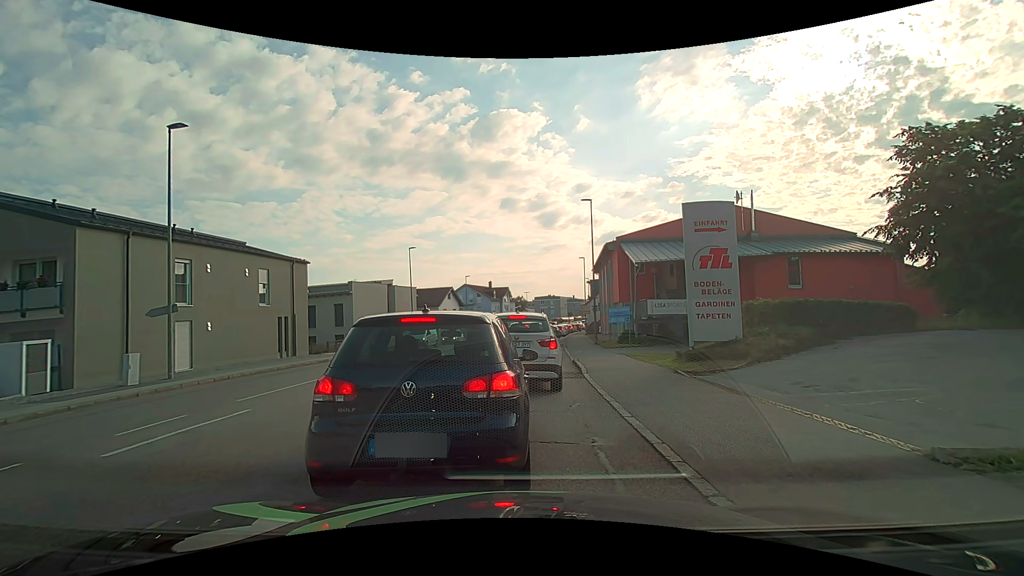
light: Day
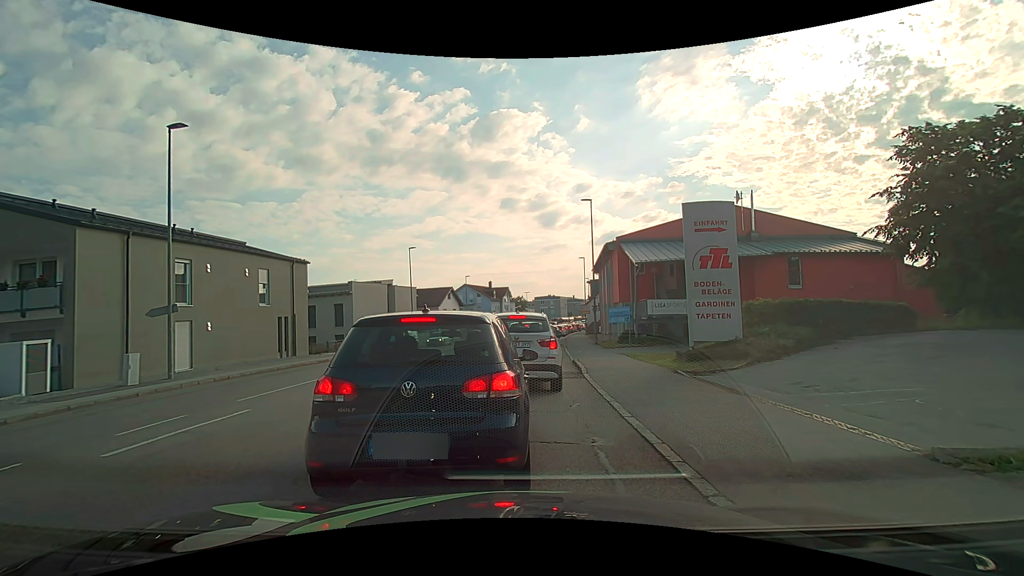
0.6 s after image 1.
(0.0, 0.0) m; 0°
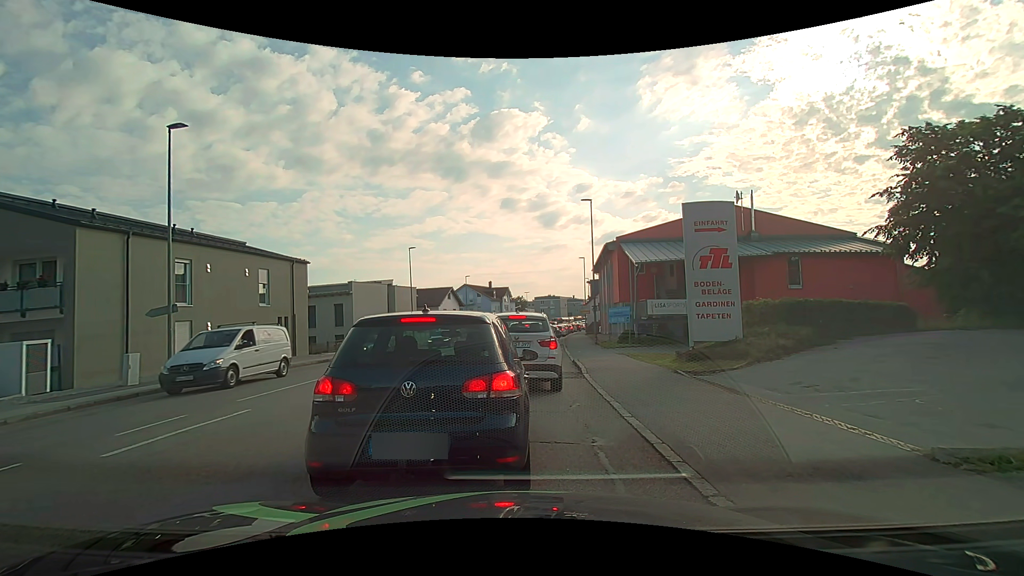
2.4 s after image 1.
(0.0, 0.0) m; 0°
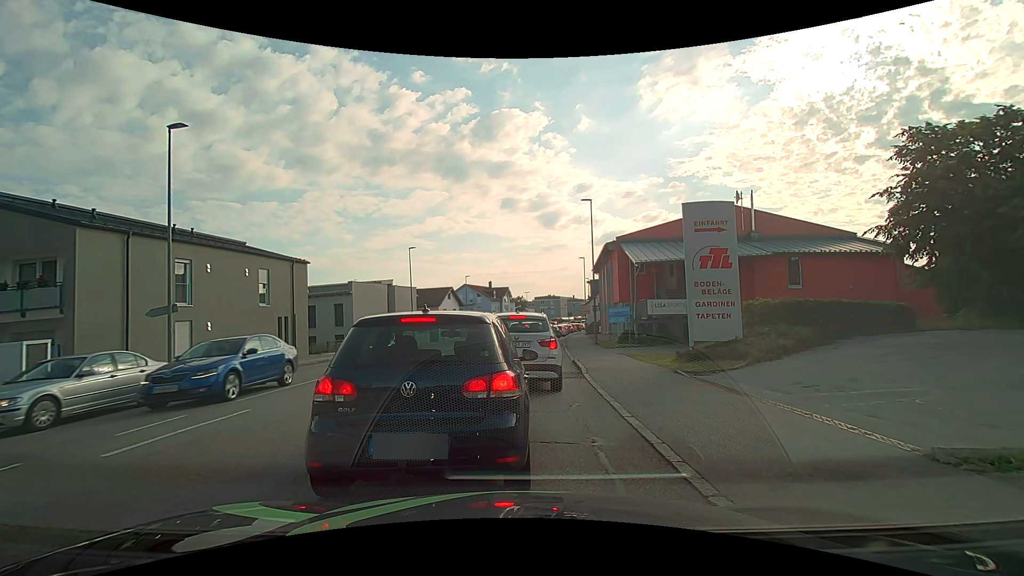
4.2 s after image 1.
(0.0, 0.0) m; 0°
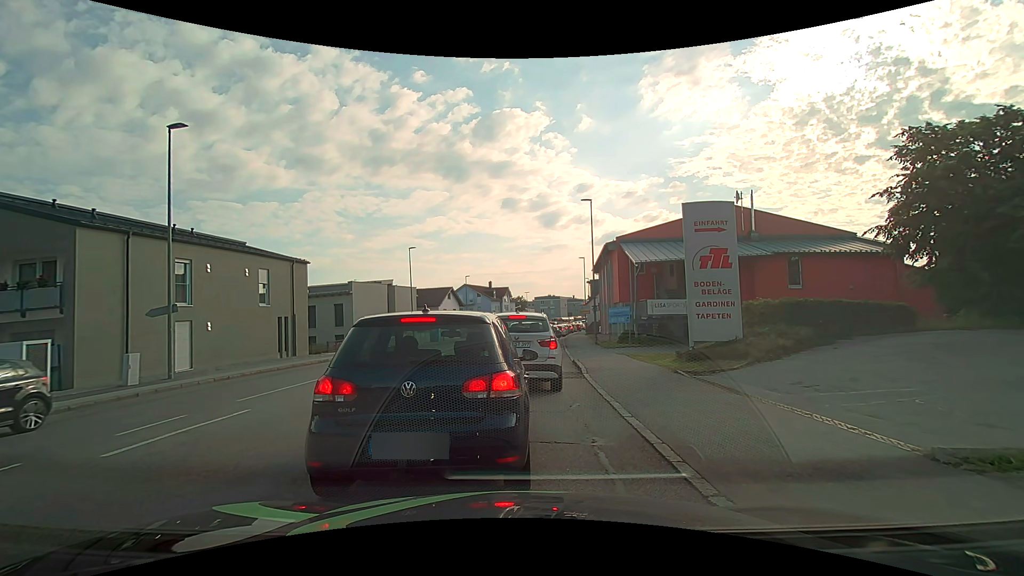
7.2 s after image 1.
(0.0, 0.0) m; 0°
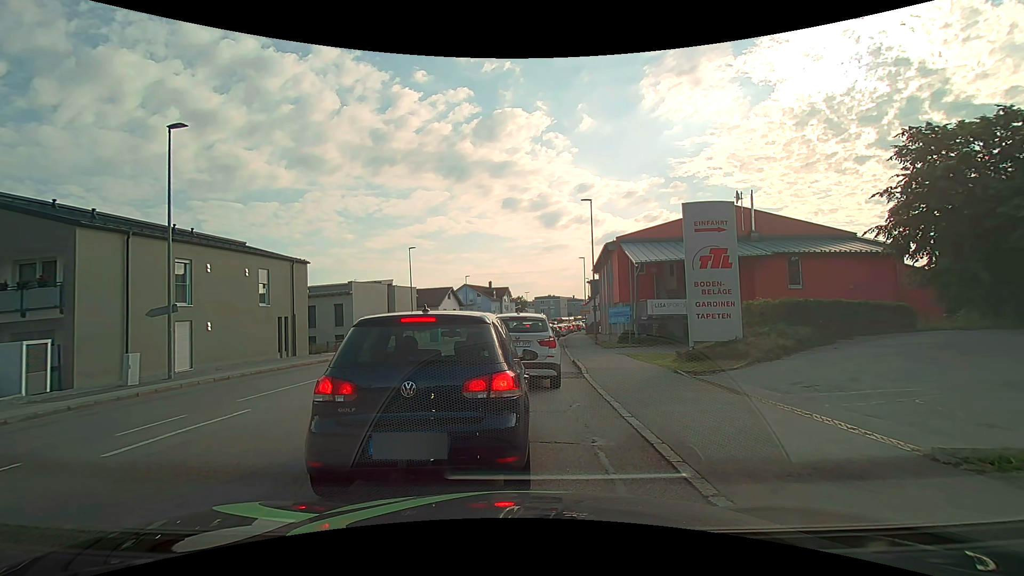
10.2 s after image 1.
(0.0, 0.0) m; 0°
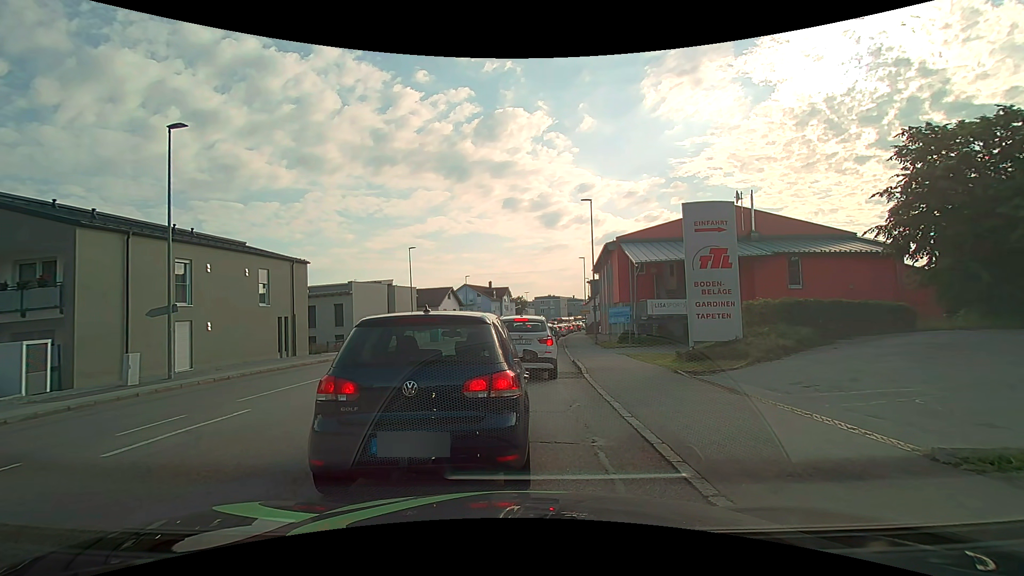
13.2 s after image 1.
(0.0, 0.0) m; 0°
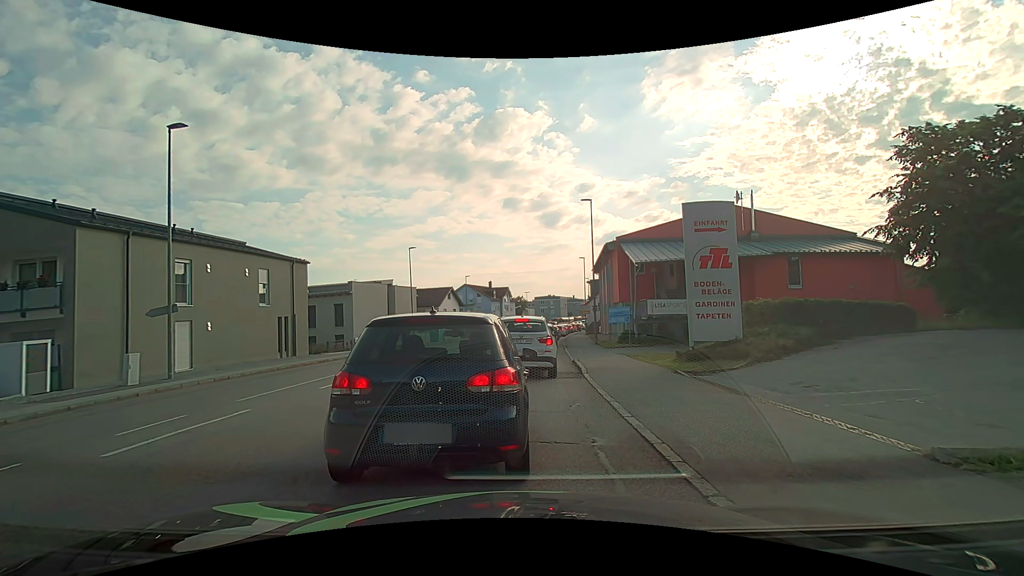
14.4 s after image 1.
(0.0, 0.0) m; 0°
